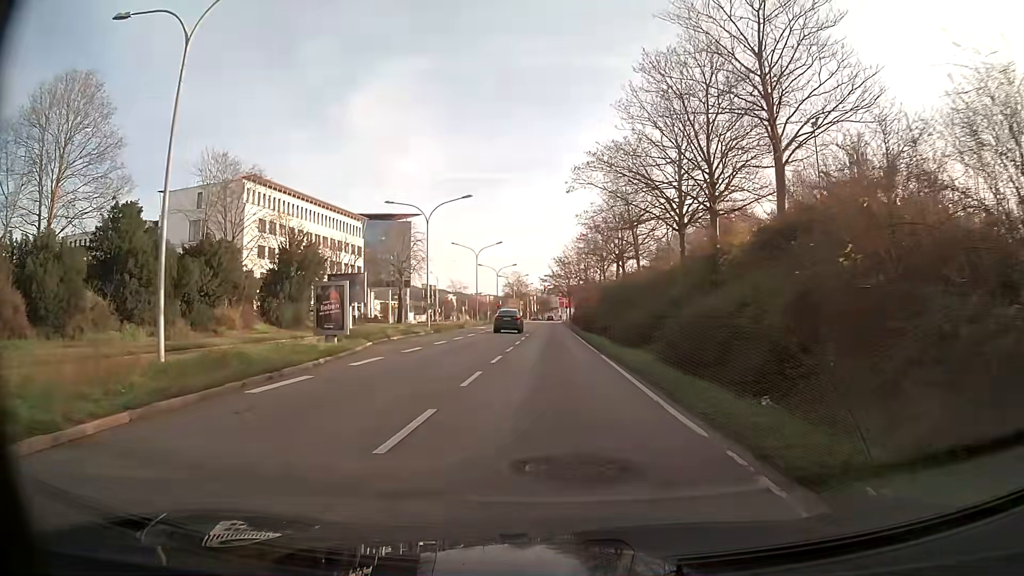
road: trunk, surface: asphalt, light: Day
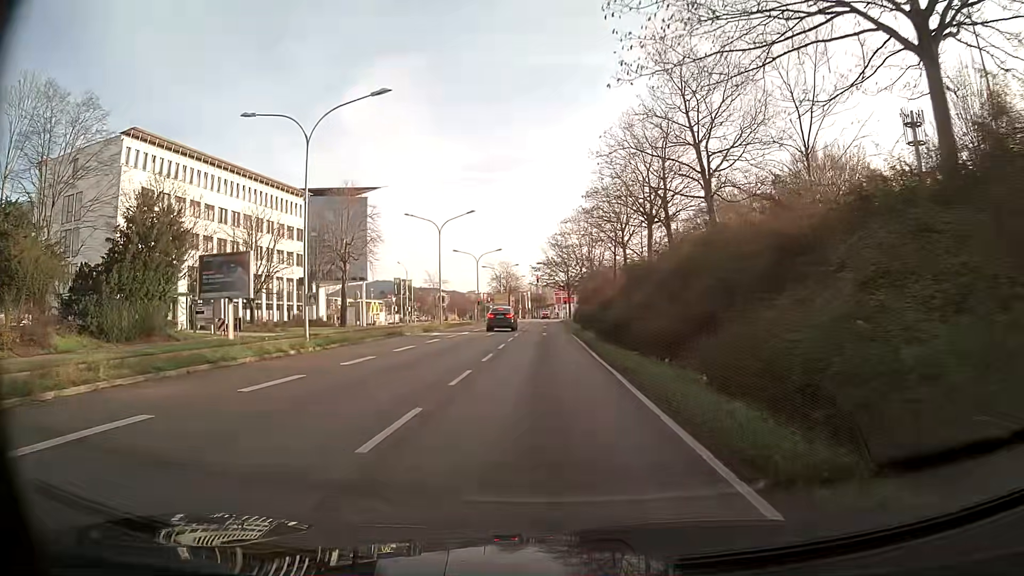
(0.0, +24.1) m; 0°
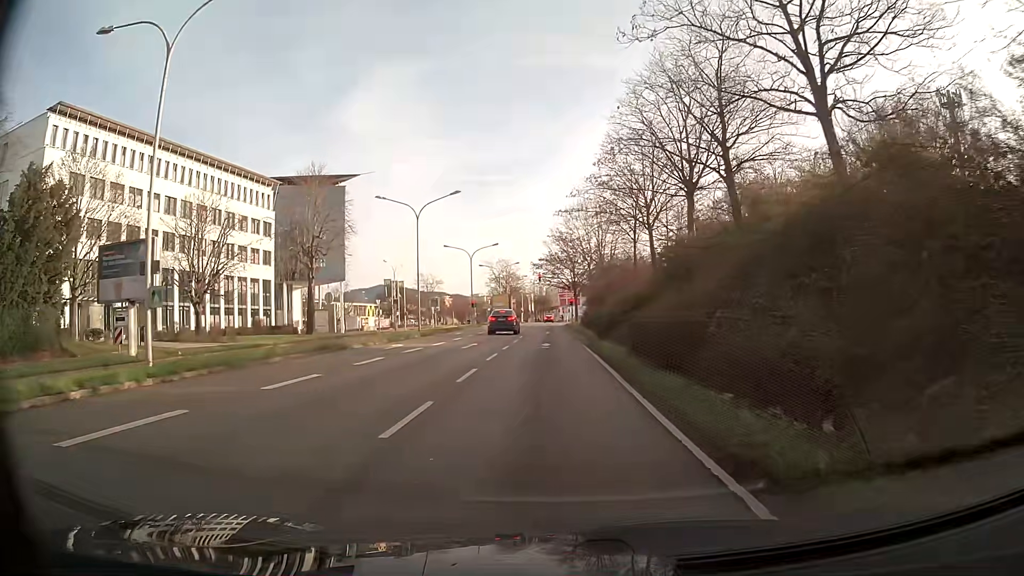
(0.0, +11.1) m; 0°
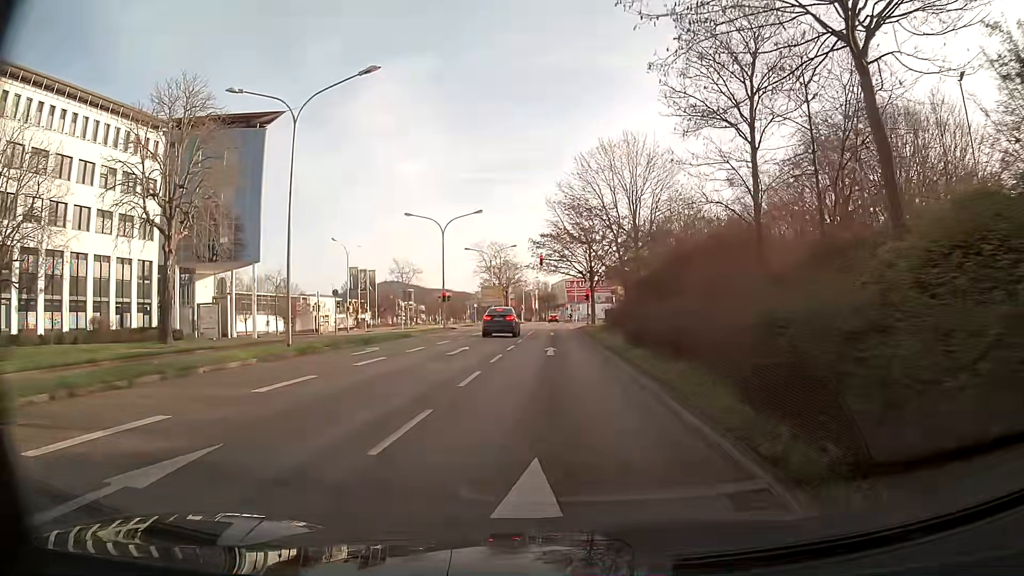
(-0.1, +25.0) m; 0°
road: primary
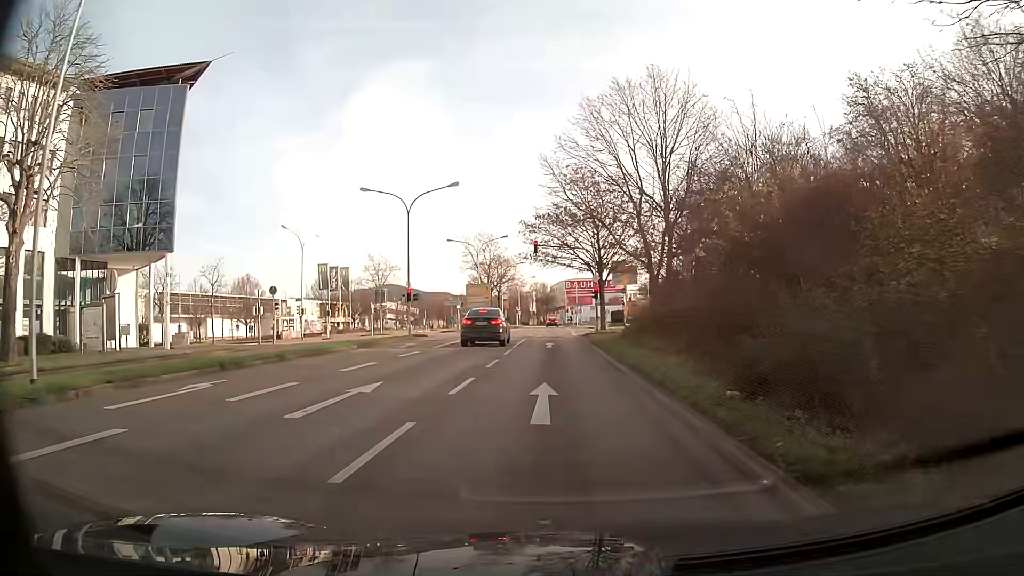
(0.0, +13.2) m; 0°
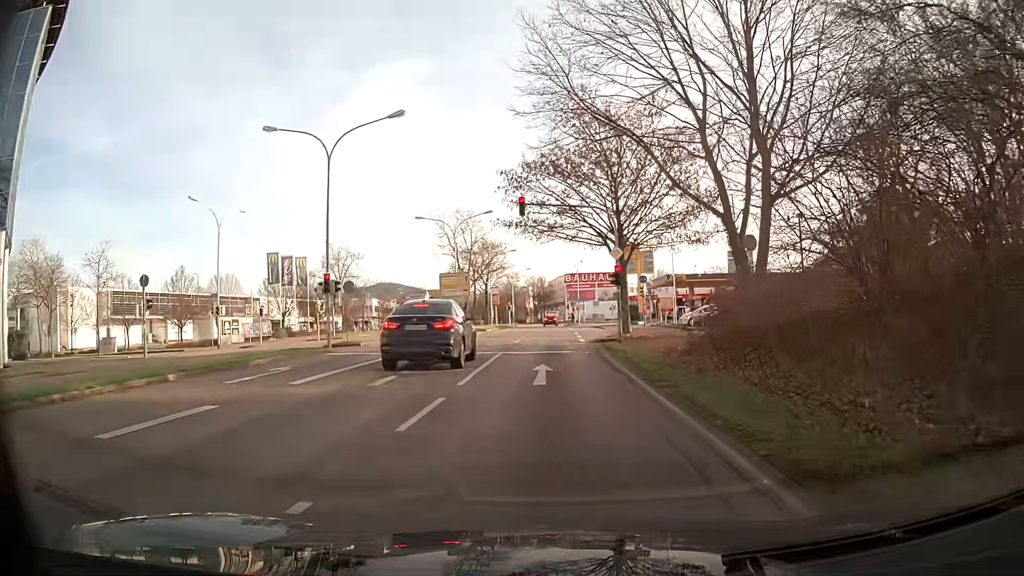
(0.0, +15.6) m; 0°
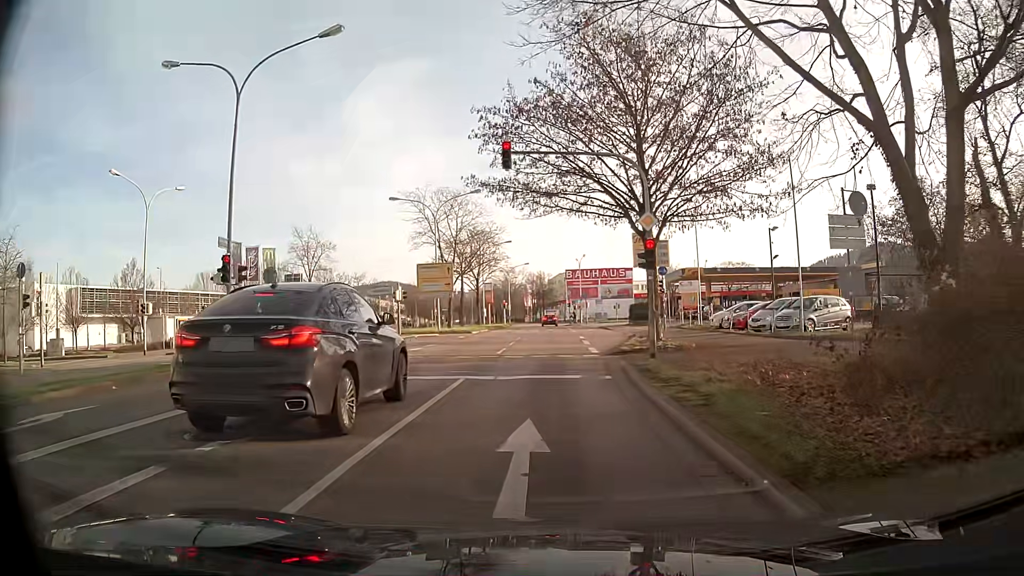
(0.0, +9.0) m; 0°
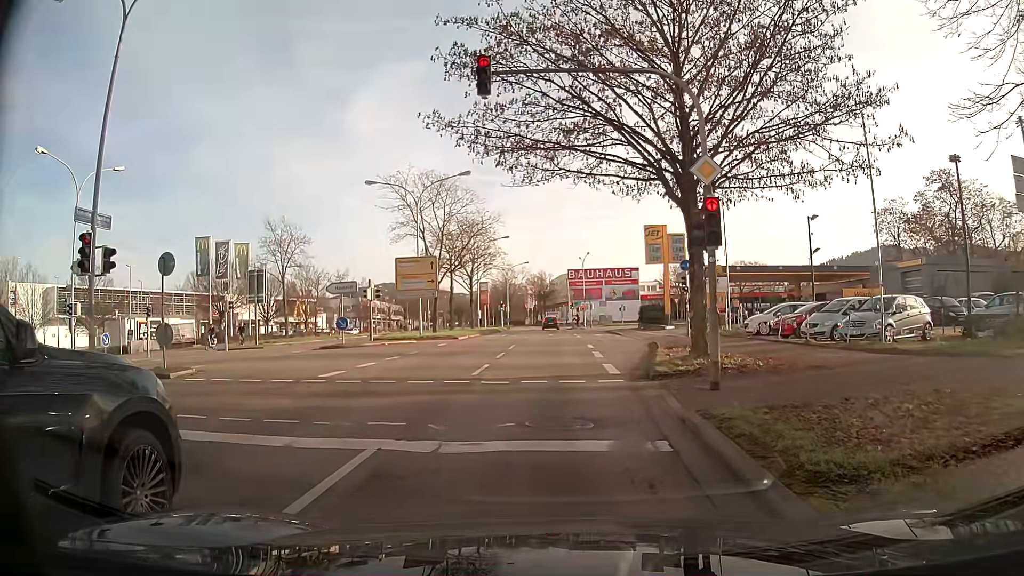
(+0.1, +6.6) m; +1°
(0, +10) (0, +20) (0, +30) (0, +40) (0, +50) (-1, +60) (-1, +70) (-1, +80) (-2, +90) (-2, +100) m
